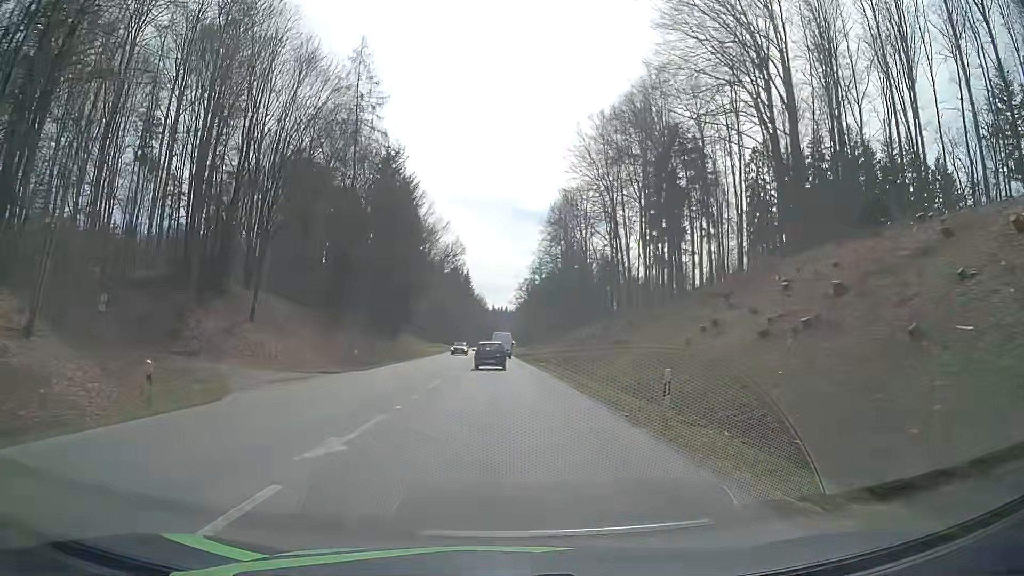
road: secondary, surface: asphalt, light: Day
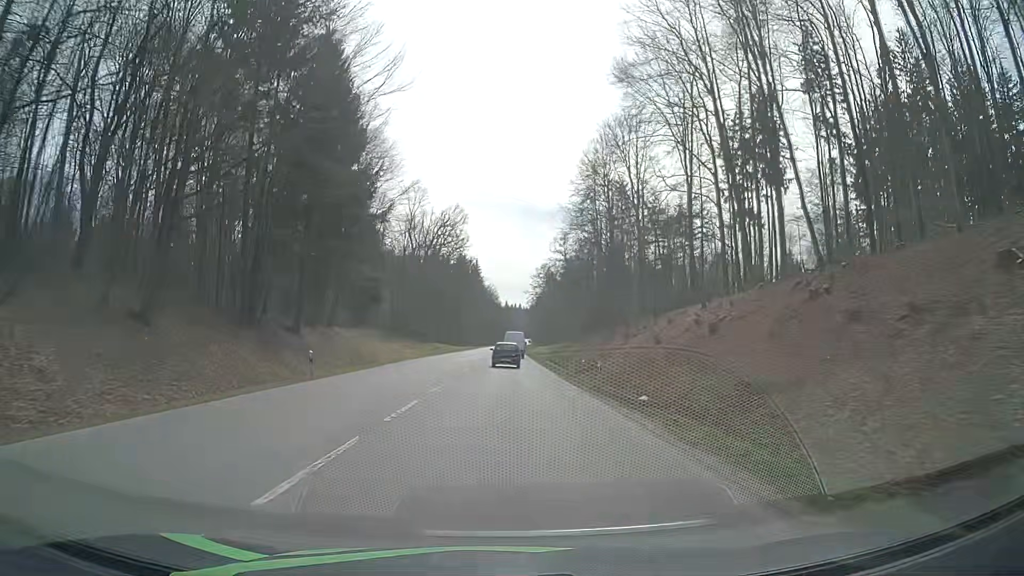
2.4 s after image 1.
(-0.5, +44.6) m; -1°
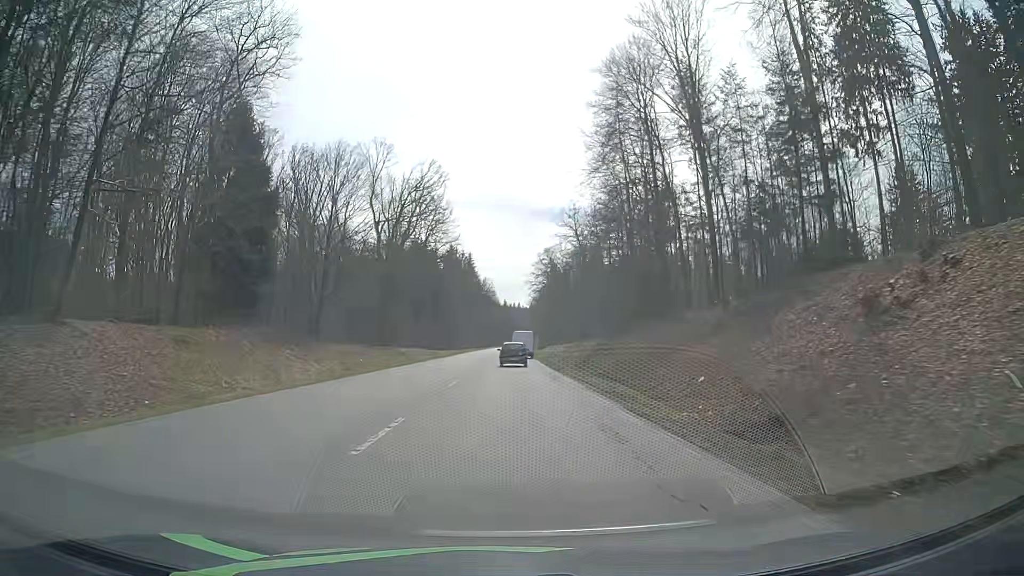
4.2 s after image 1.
(0.0, +34.4) m; 0°
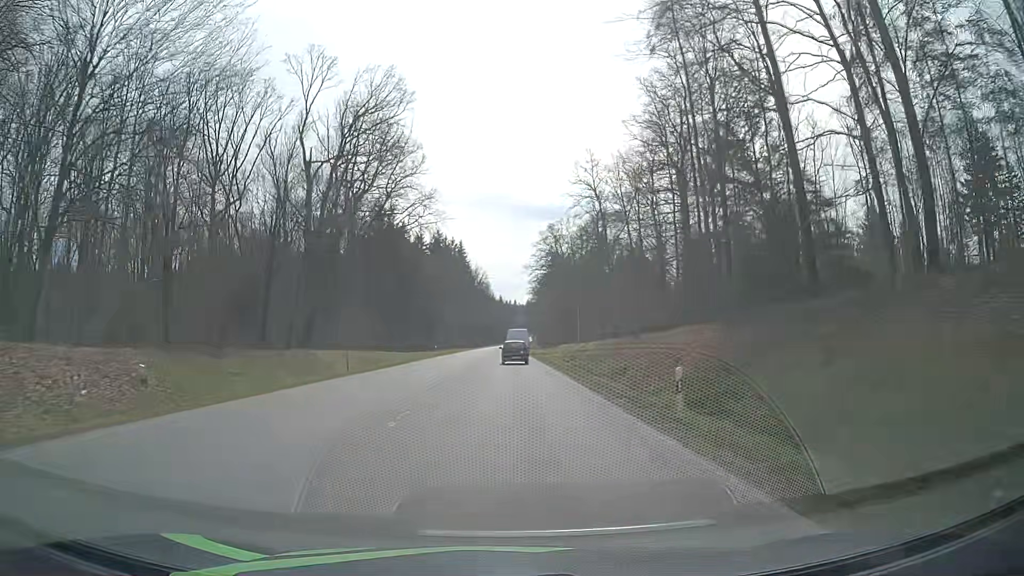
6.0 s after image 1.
(-0.1, +33.6) m; 0°
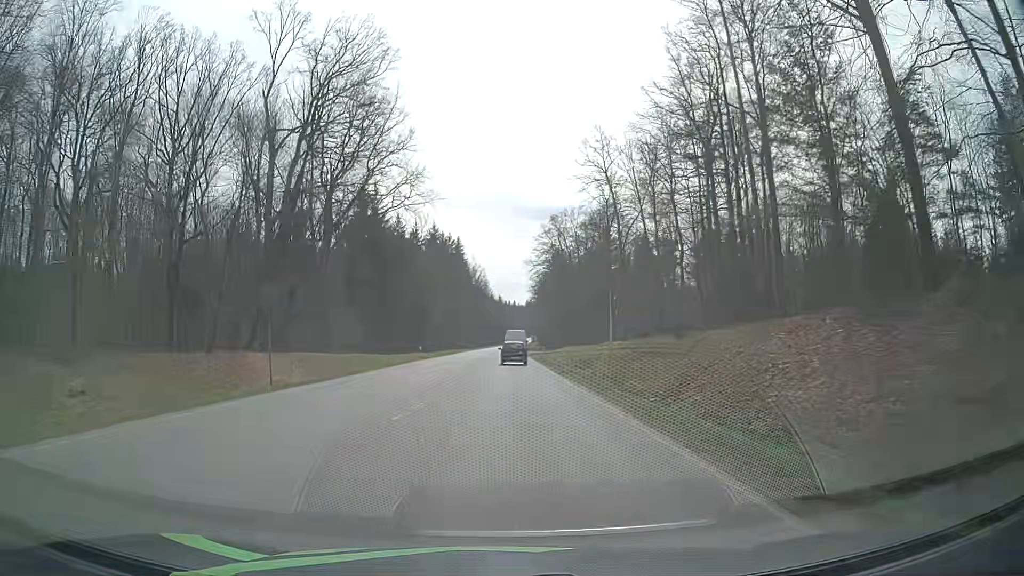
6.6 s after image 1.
(0.0, +10.9) m; 0°
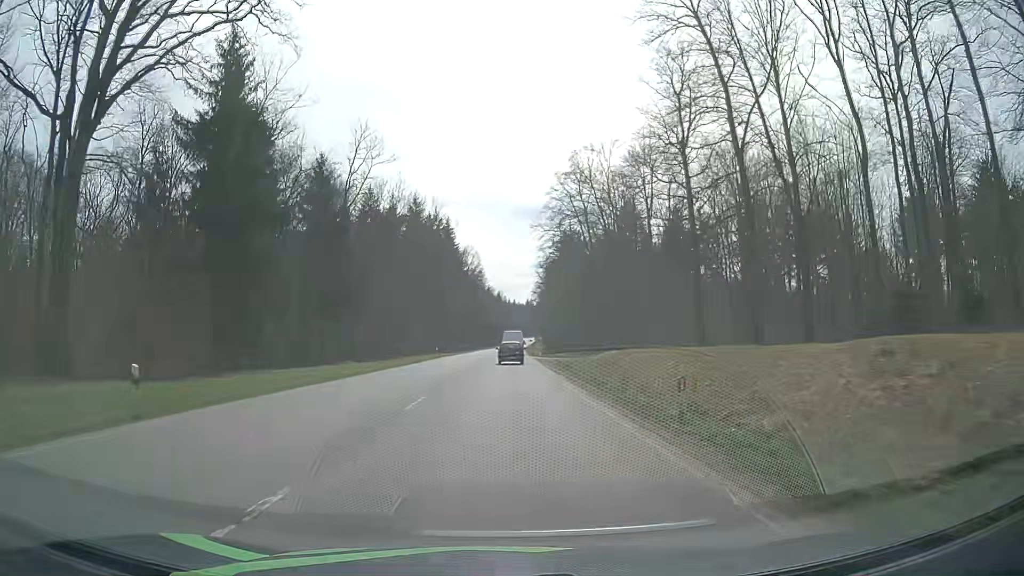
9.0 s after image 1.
(+0.1, +43.9) m; 0°
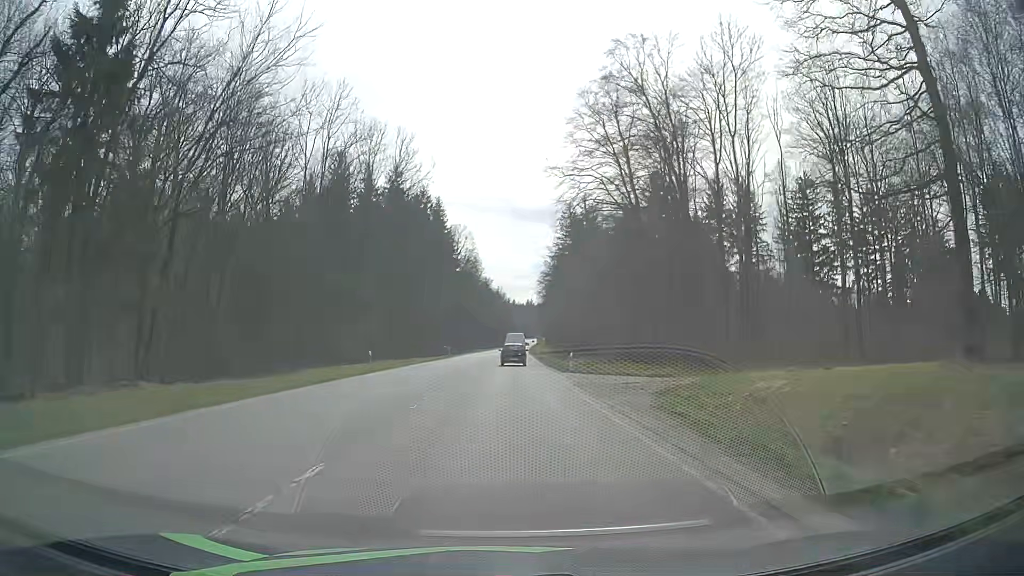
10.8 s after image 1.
(+0.2, +33.4) m; 0°
(0, +10) (0, +20) (0, +30) (0, +40) (0, +50) (0, +60) (+1, +70) (+1, +80) (+1, +90) (+1, +100) m
